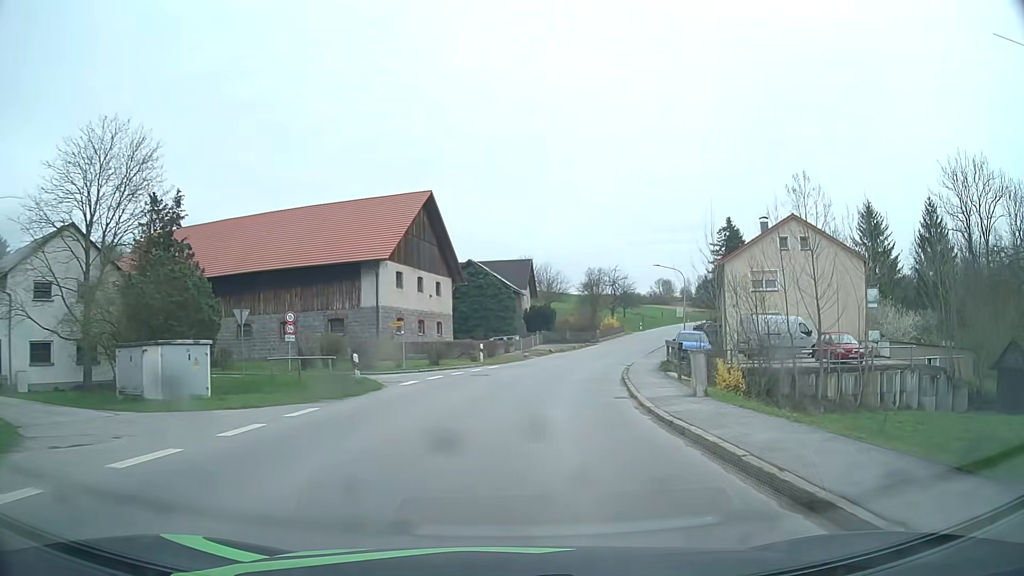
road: secondary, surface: asphalt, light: Day
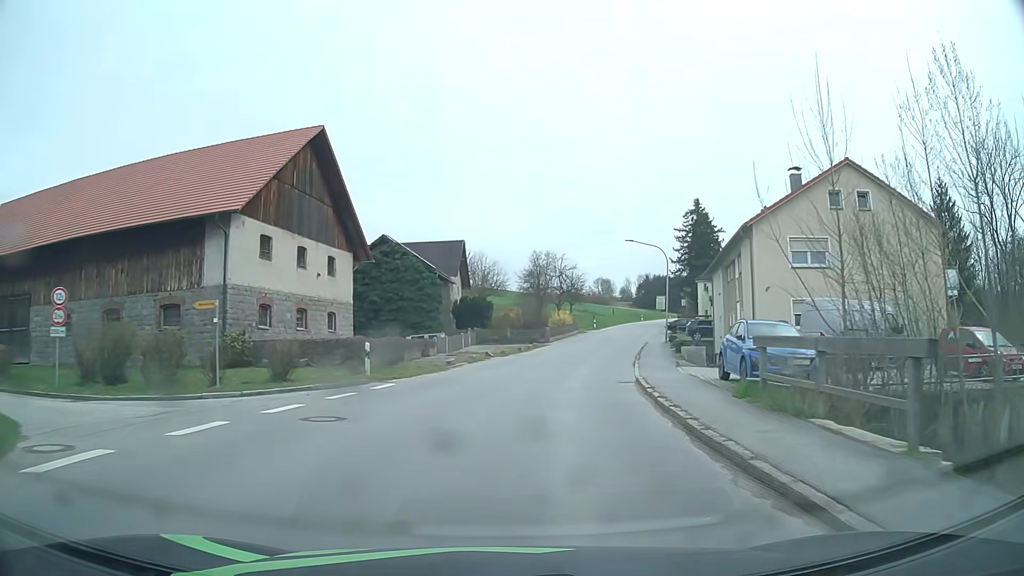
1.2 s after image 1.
(+0.7, +16.0) m; +5°
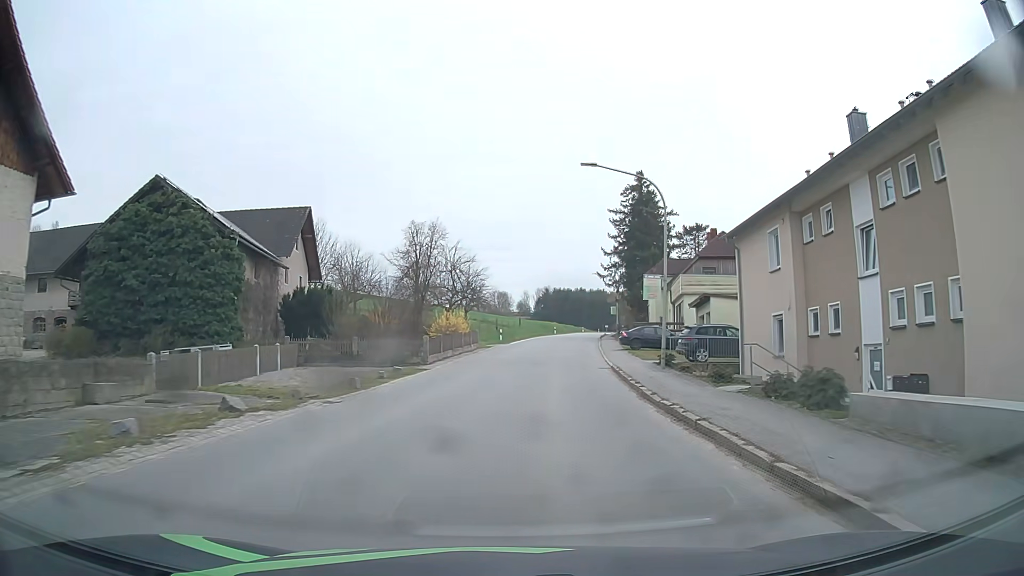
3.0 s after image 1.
(+2.0, +24.1) m; +9°
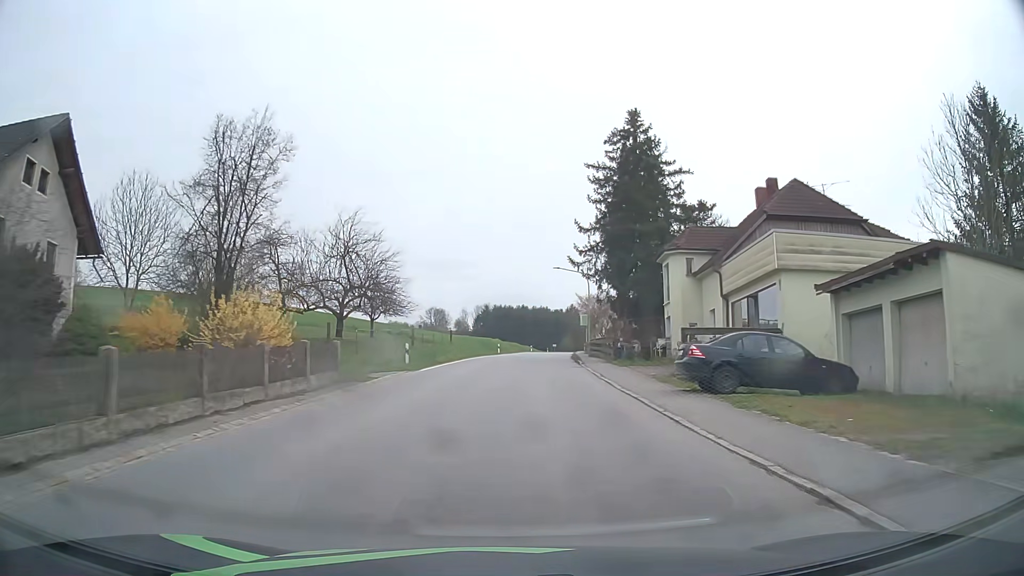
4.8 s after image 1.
(+1.2, +24.3) m; +5°
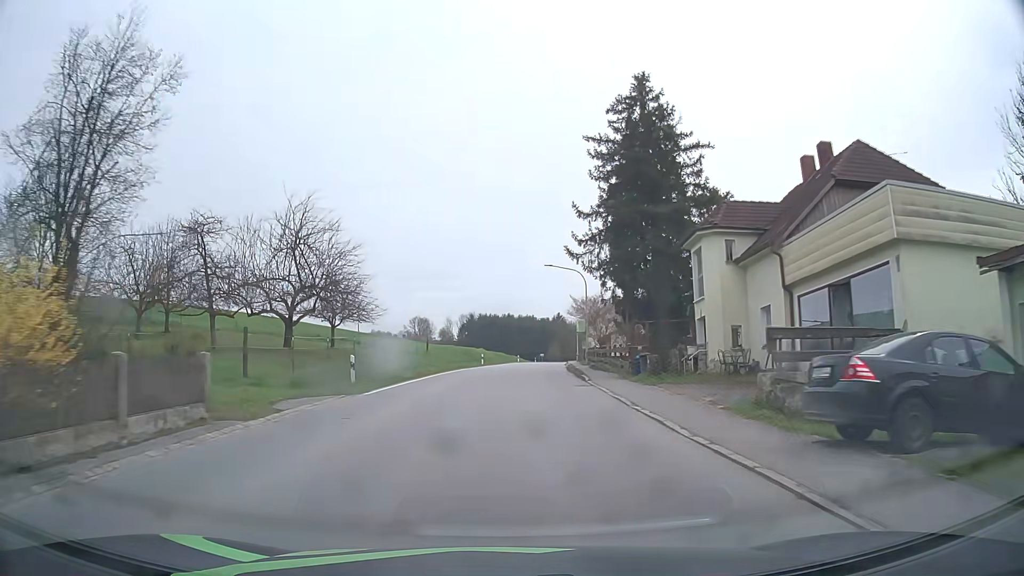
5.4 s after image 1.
(+0.1, +8.1) m; +2°
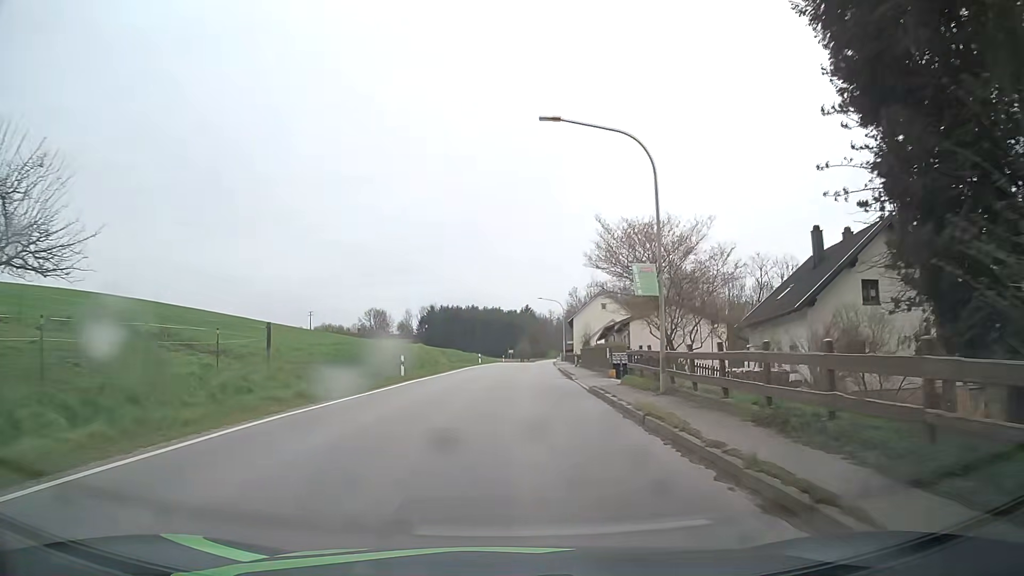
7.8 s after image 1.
(+0.8, +31.8) m; +3°
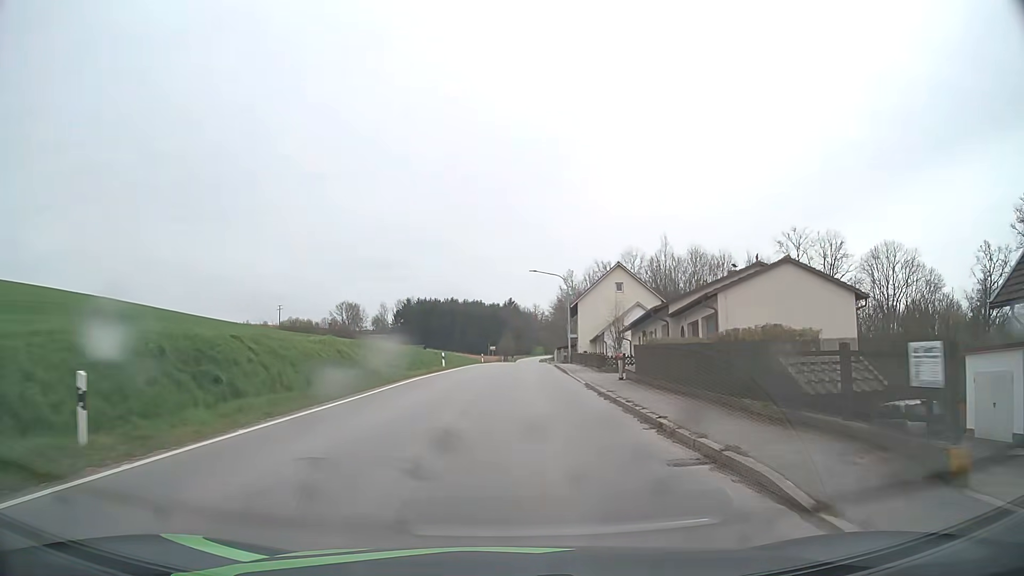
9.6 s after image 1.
(+0.3, +24.3) m; +1°
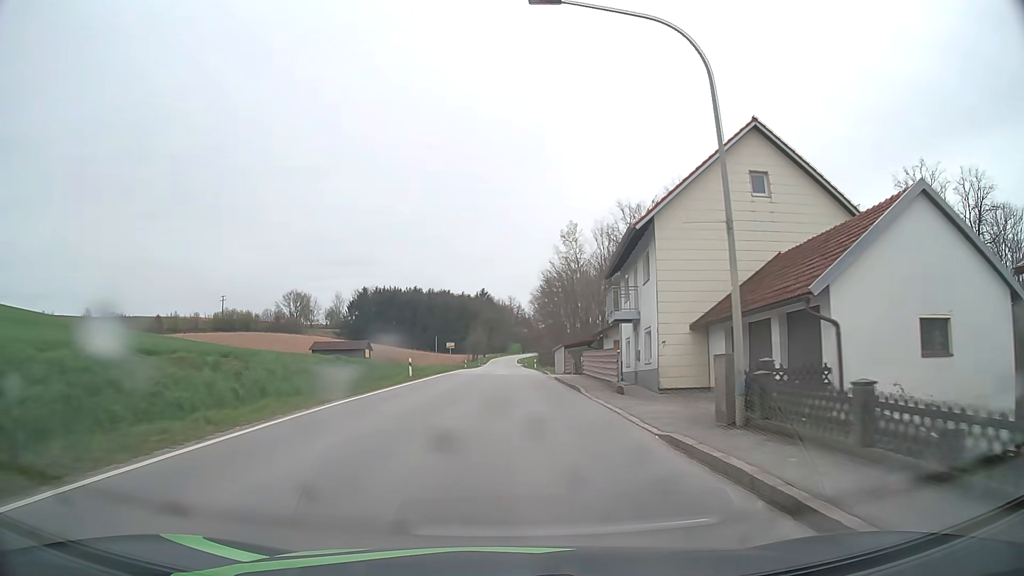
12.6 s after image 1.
(+0.9, +42.3) m; +2°
(0, +10) (0, +20) (0, +30) (0, +40) (0, +50) (+1, +60) (0, +70) (0, +80) (0, +90) (0, +100) m
